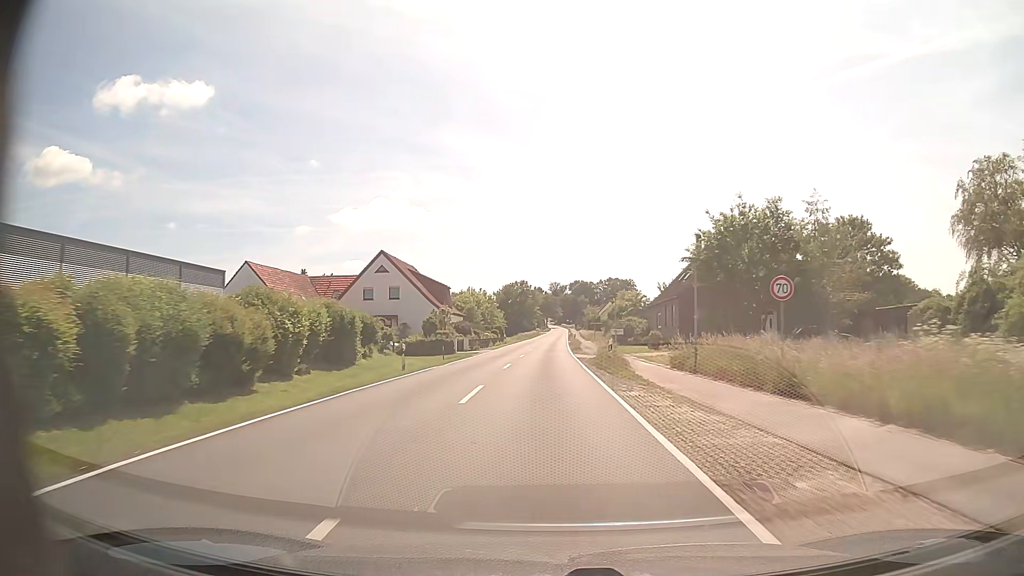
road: tertiary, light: Day
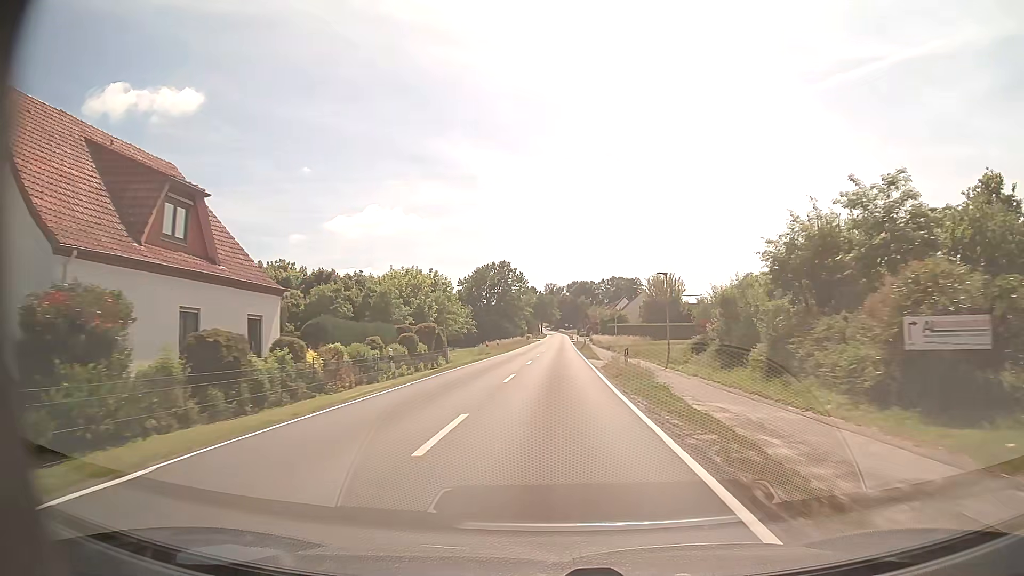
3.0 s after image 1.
(+0.1, +53.4) m; 0°
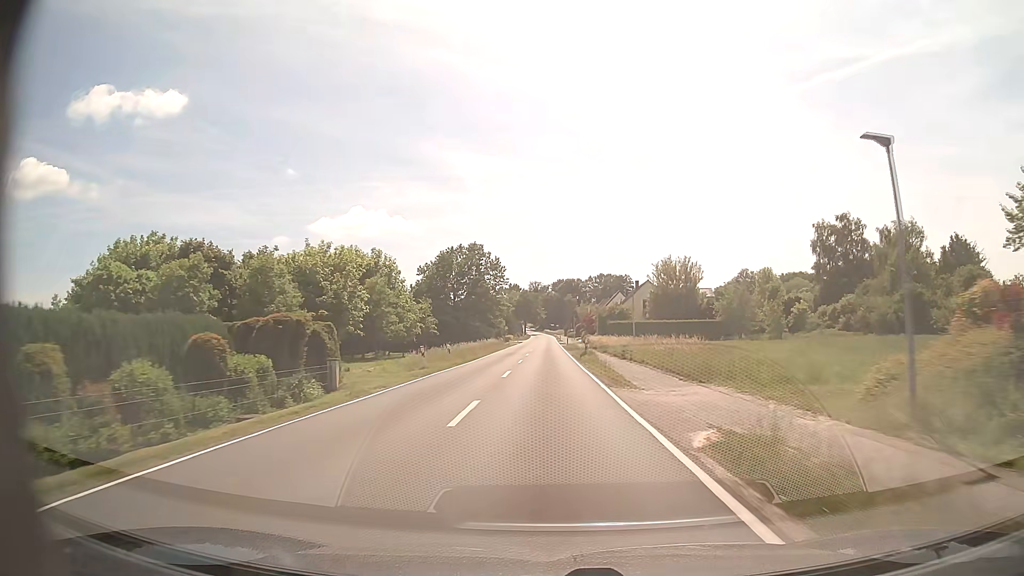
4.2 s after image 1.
(+0.3, +21.5) m; +2°
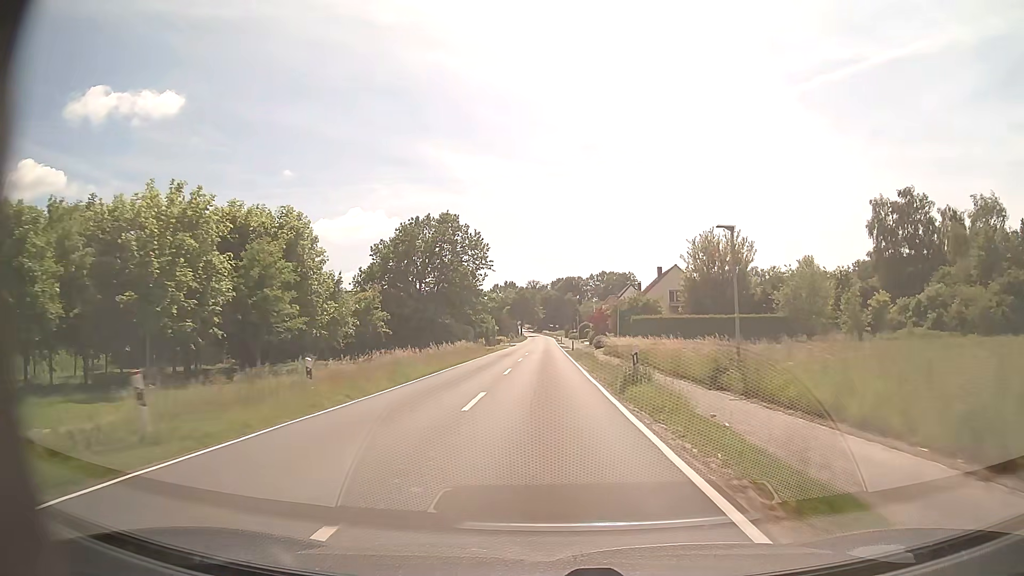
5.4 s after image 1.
(+0.1, +21.6) m; 0°
